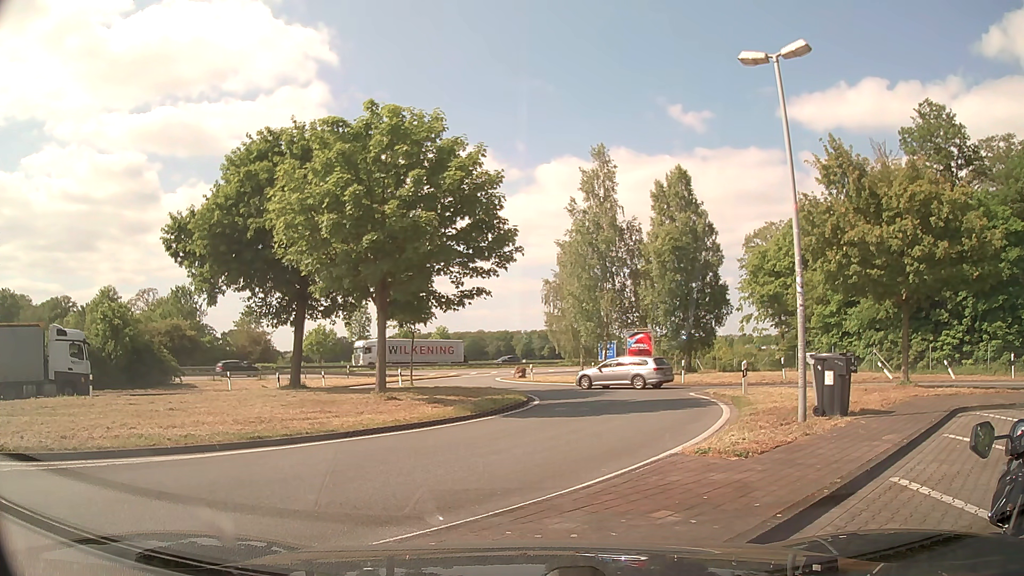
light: Day
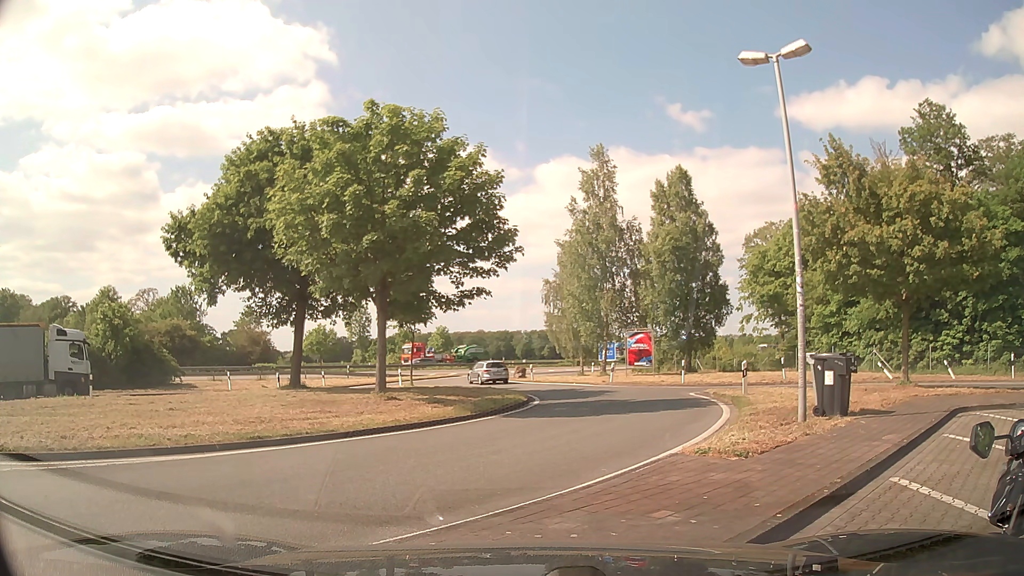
(0.0, 0.0) m; 0°
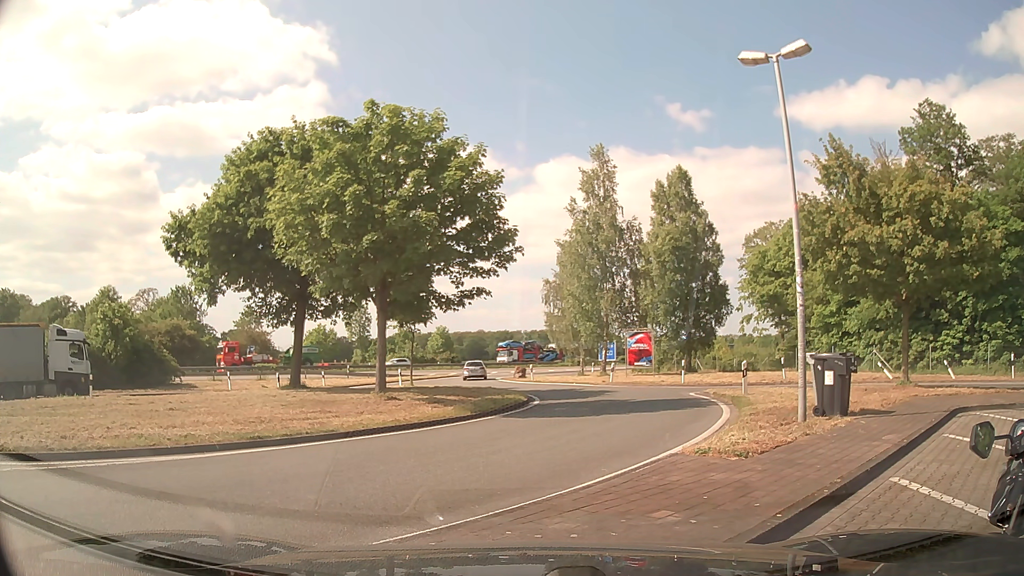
(0.0, 0.0) m; 0°
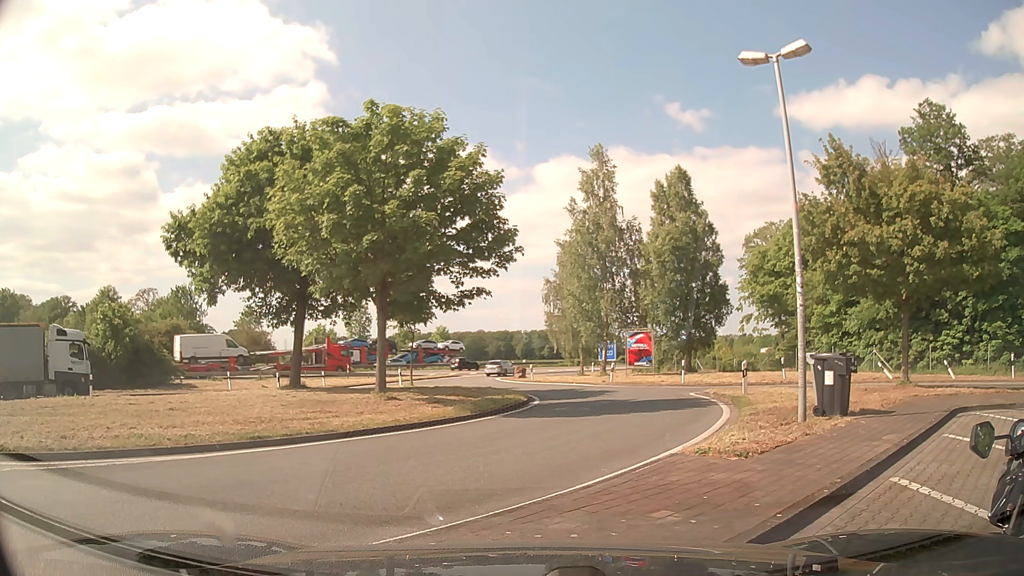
(0.0, 0.0) m; 0°
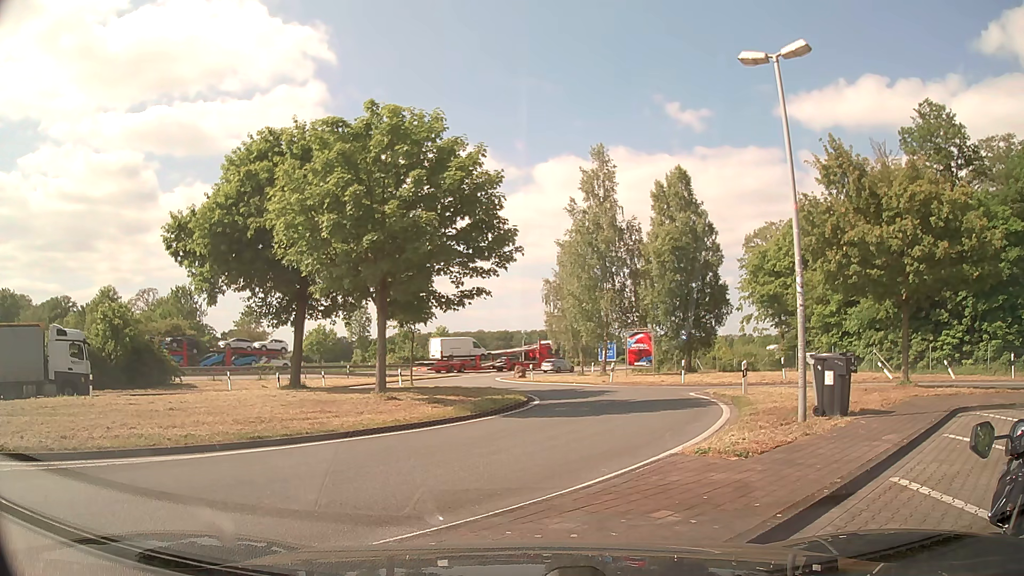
(0.0, 0.0) m; 0°
